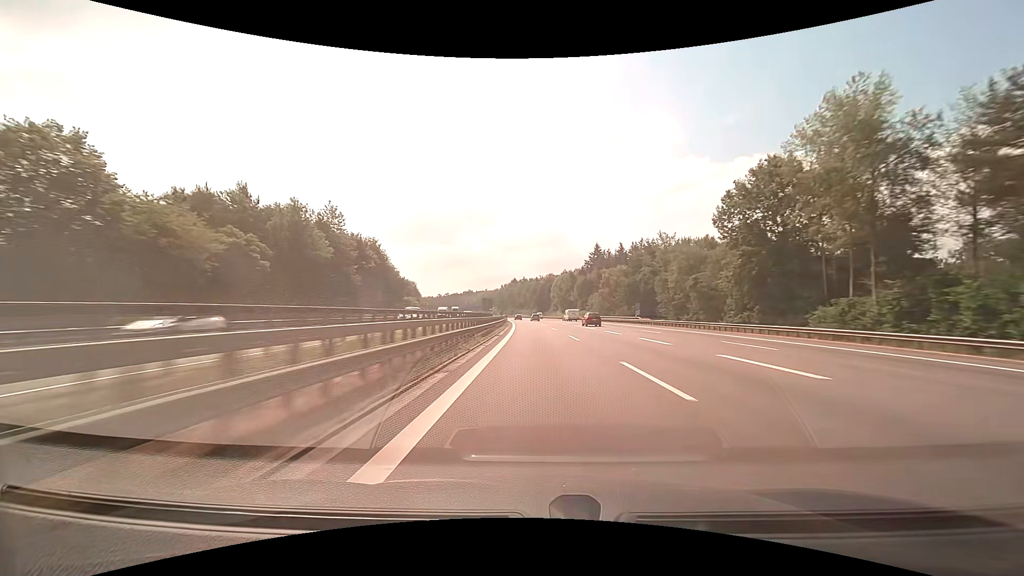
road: motorway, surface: asphalt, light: Day
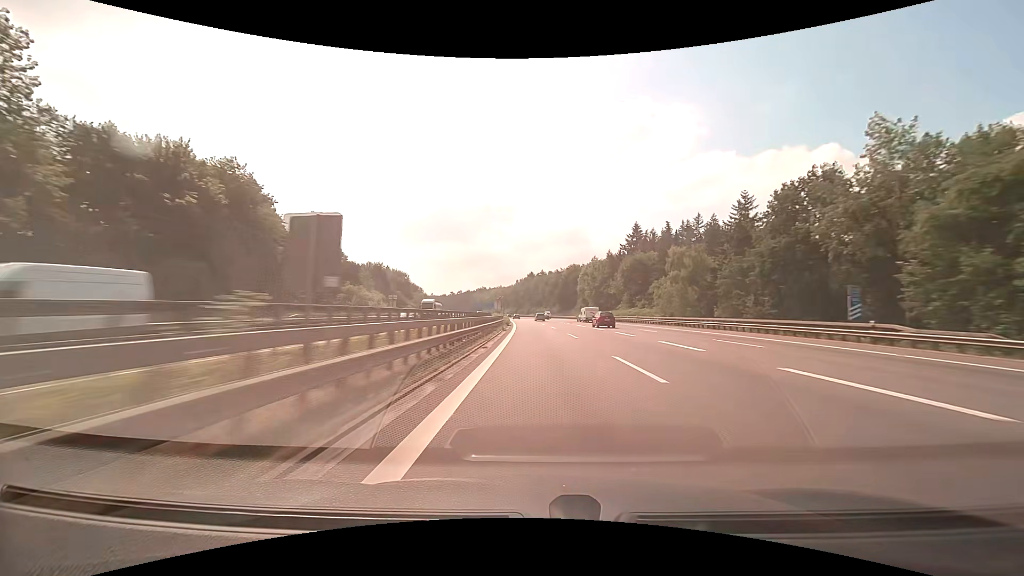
(-0.9, +51.9) m; -2°
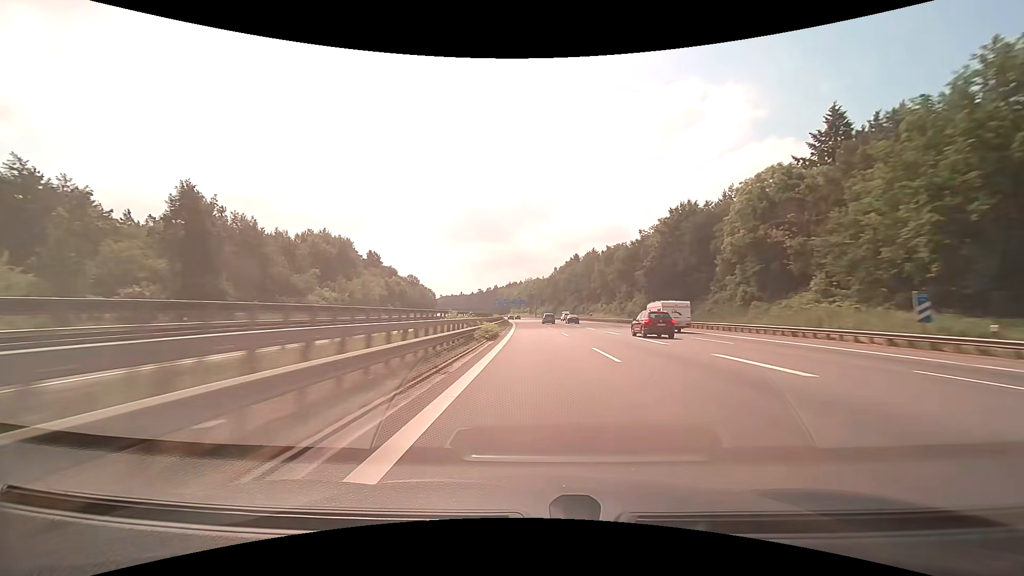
(-3.4, +103.7) m; -4°
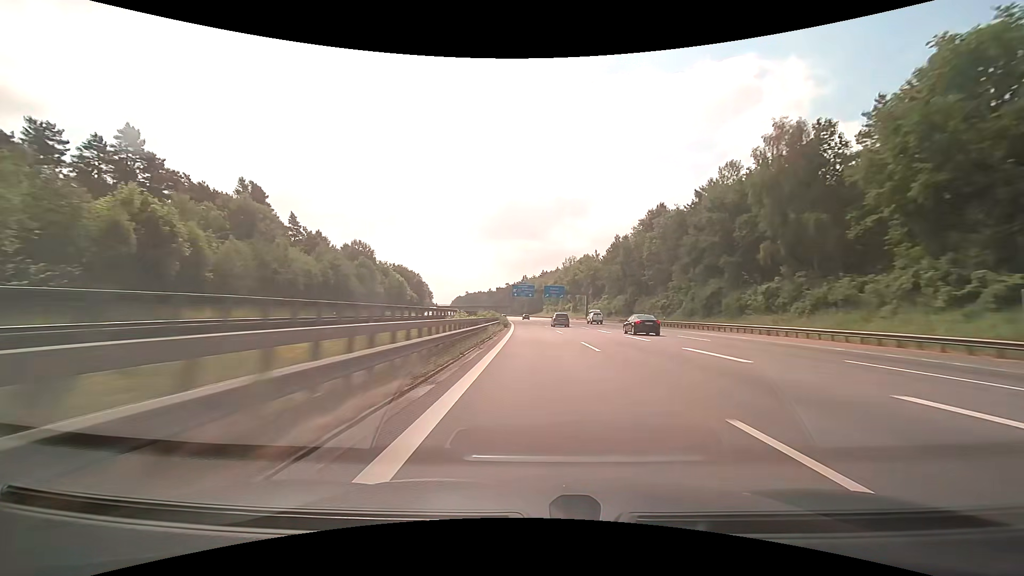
(-3.7, +103.9) m; -4°
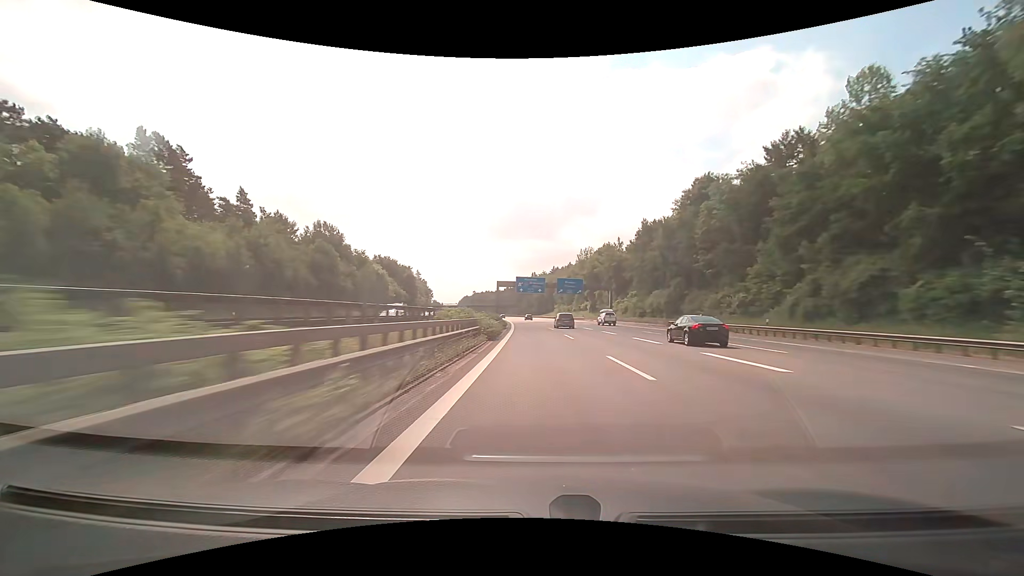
(-0.3, +26.1) m; -1°
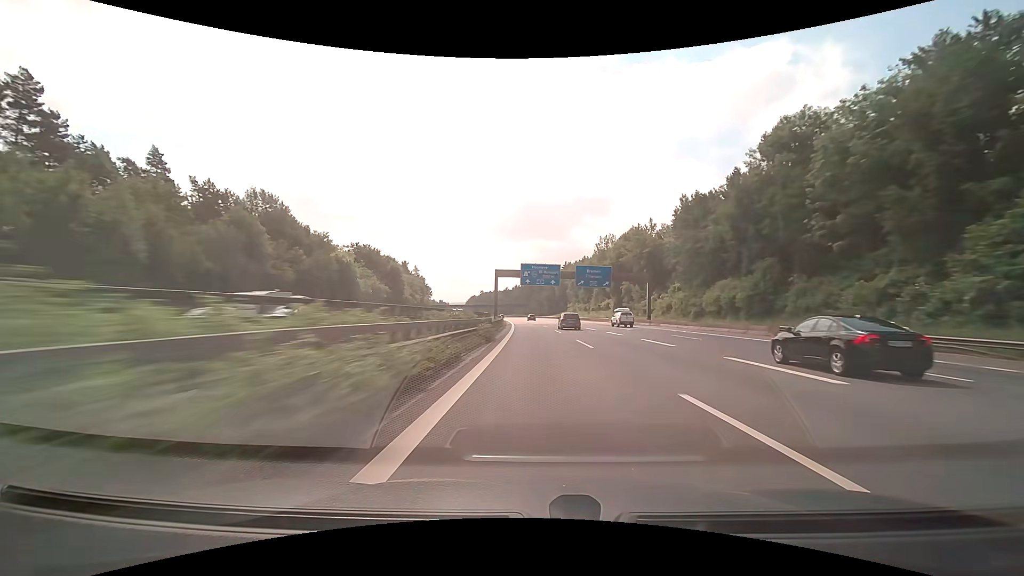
(-0.3, +26.0) m; -1°
